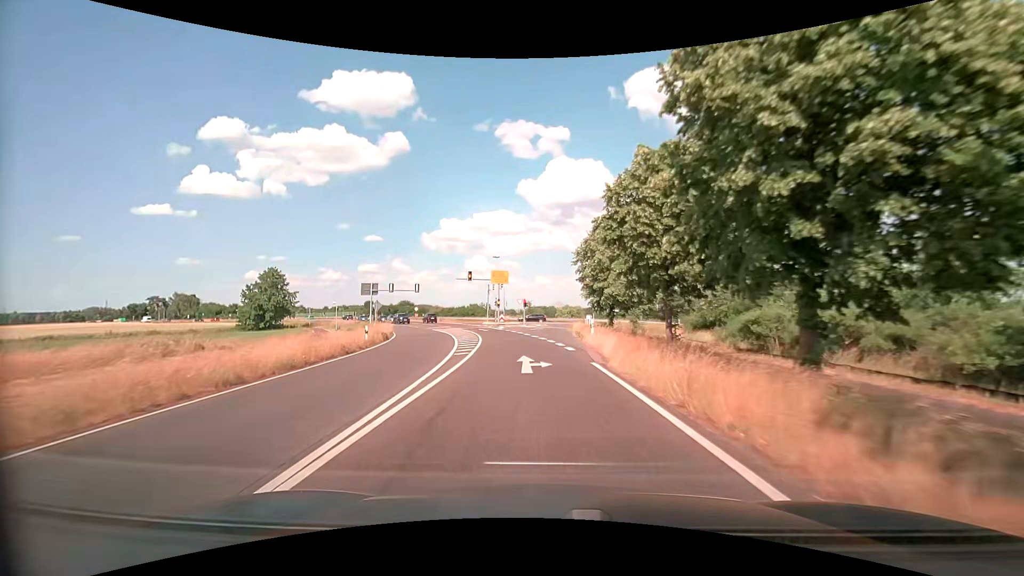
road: primary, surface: asphalt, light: Day
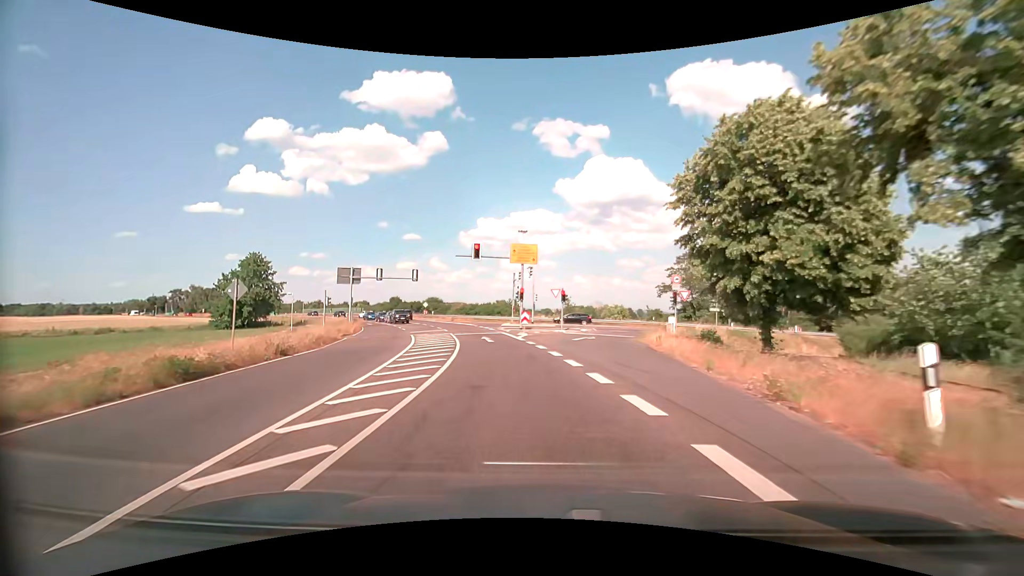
(-0.8, +21.0) m; -5°
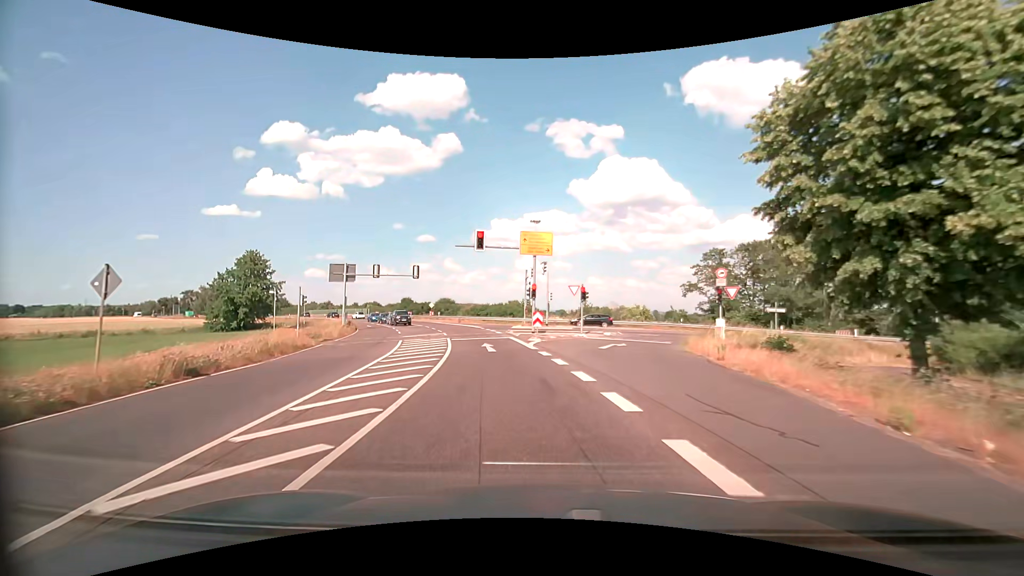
(-0.1, +5.8) m; -1°
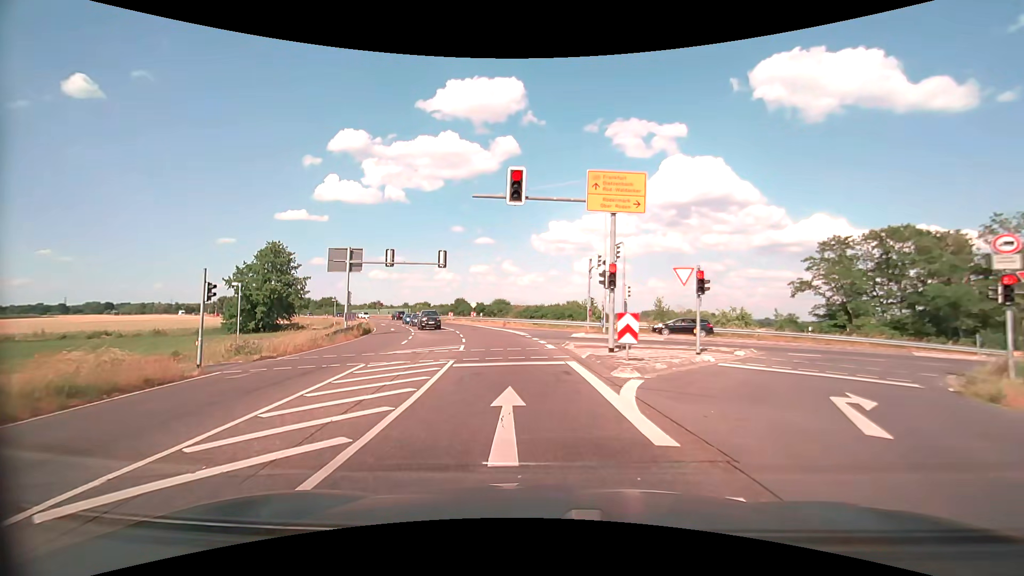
(-0.6, +13.1) m; -6°
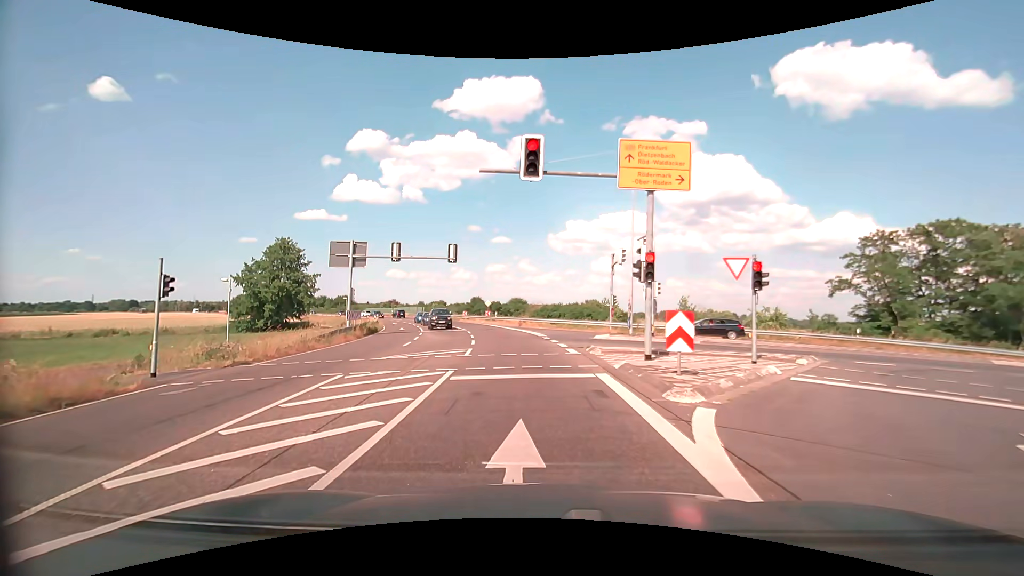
(-0.1, +2.9) m; -3°
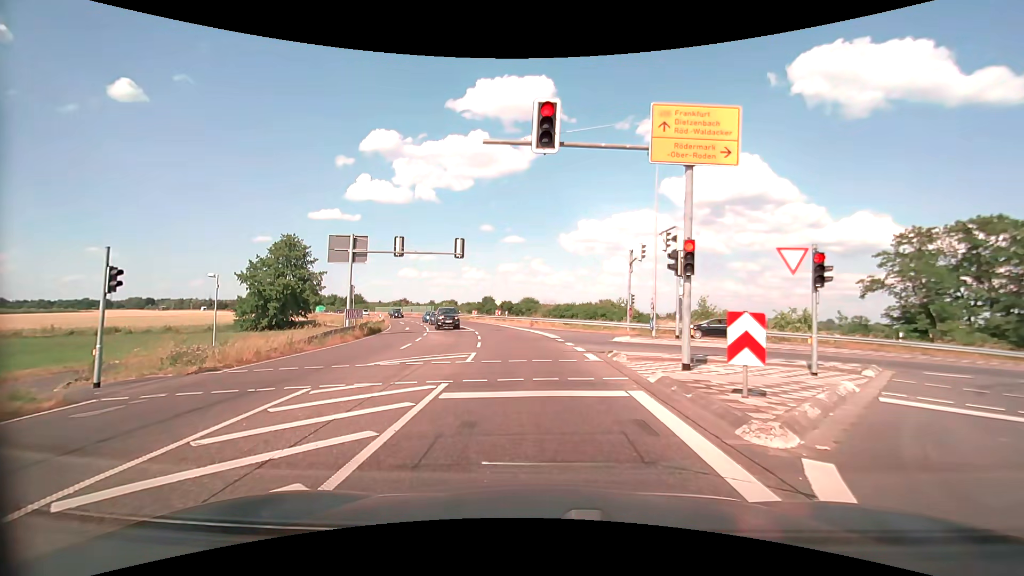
(0.0, +2.3) m; -1°
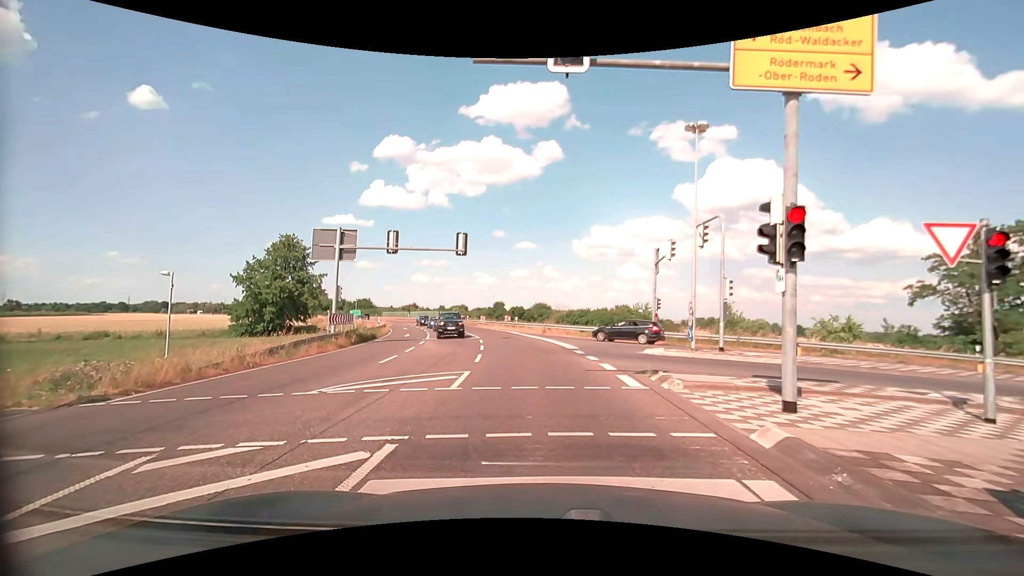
(0.0, +4.1) m; -1°
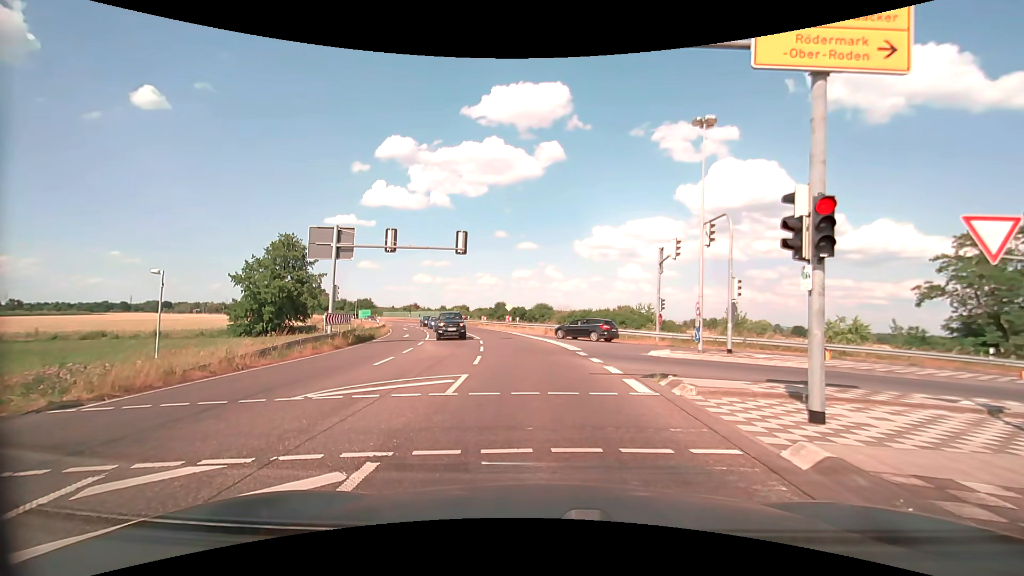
(0.0, +0.6) m; 0°
(0, +10) (-1, +20) (-1, +30) (-3, +40) (-6, +50) (-8, +59) (-12, +68) (-16, +78) (-20, +87) (-25, +95) m
